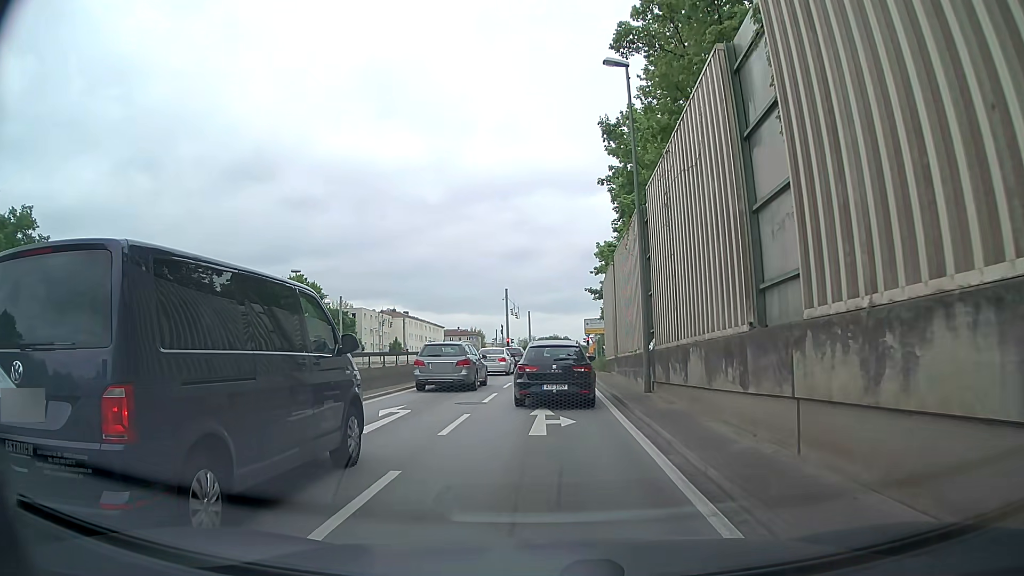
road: trunk_link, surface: asphalt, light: Day
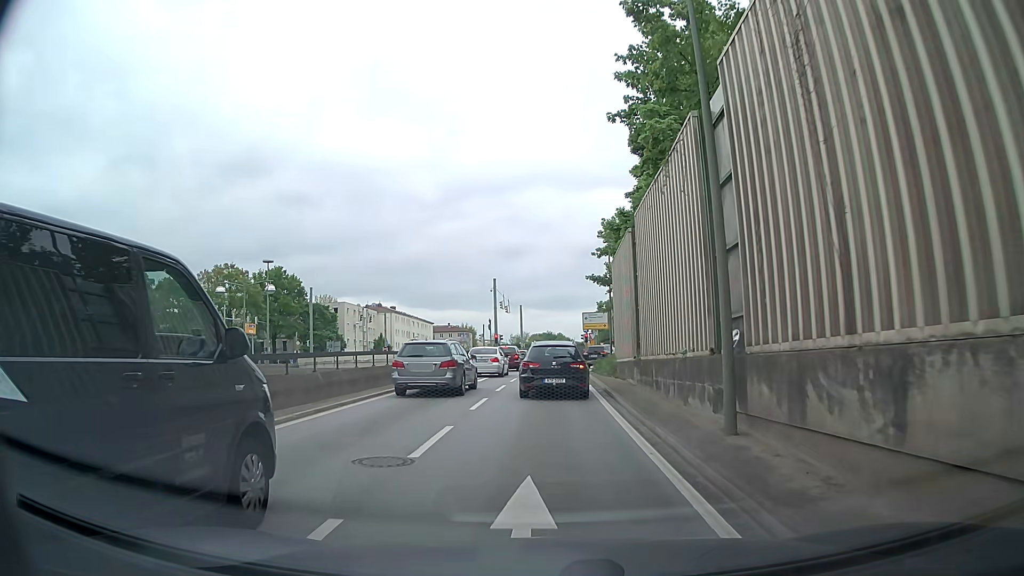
(0.0, +8.2) m; 0°
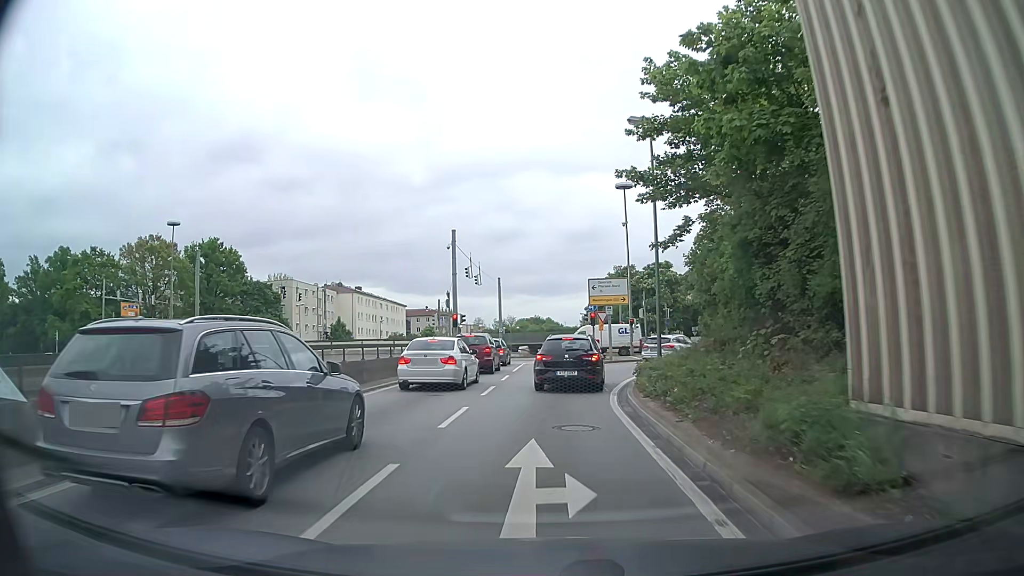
(+0.2, +22.1) m; +1°
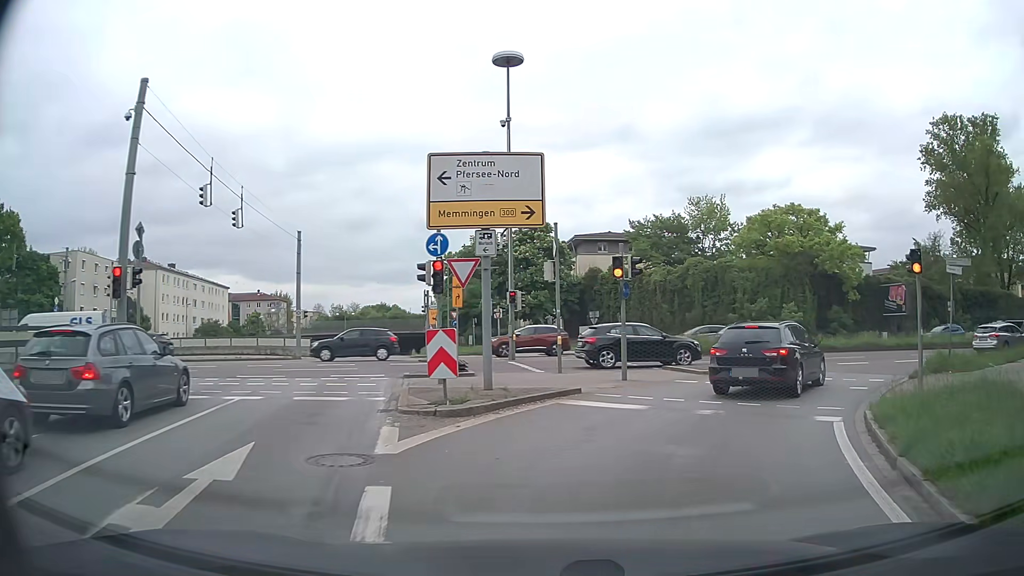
(+1.2, +24.7) m; +12°
